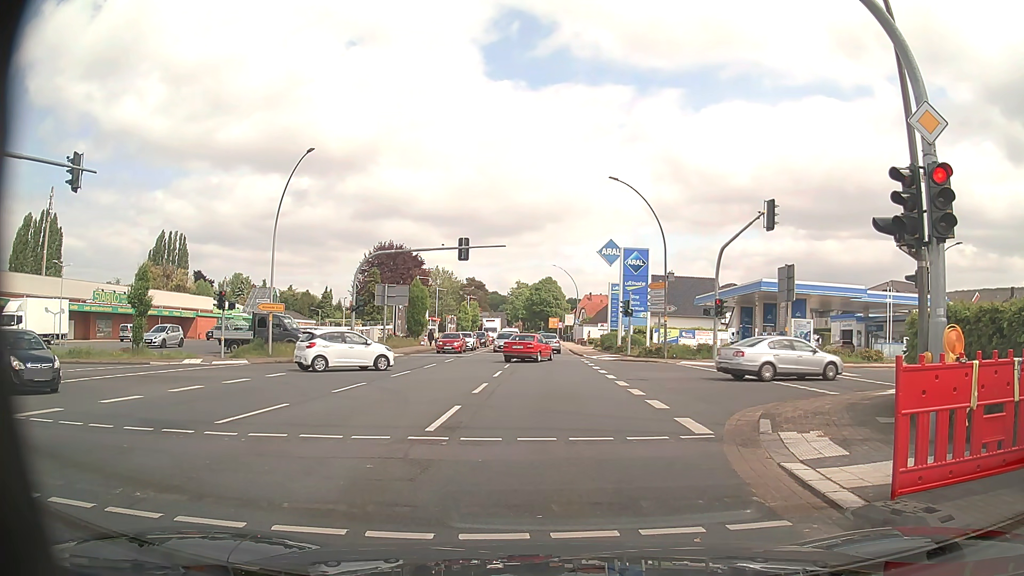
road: primary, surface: asphalt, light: Day
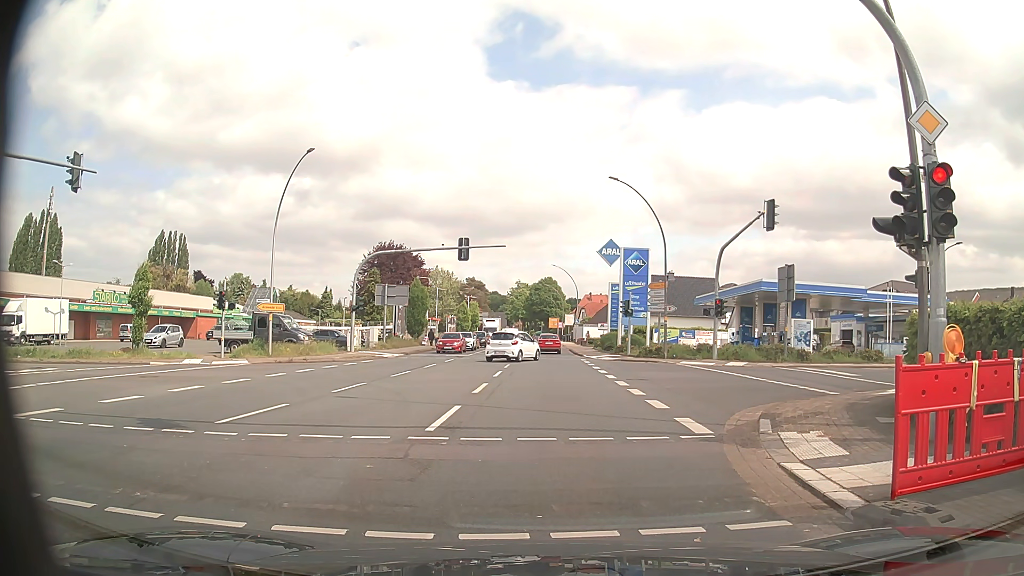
(0.0, 0.0) m; 0°
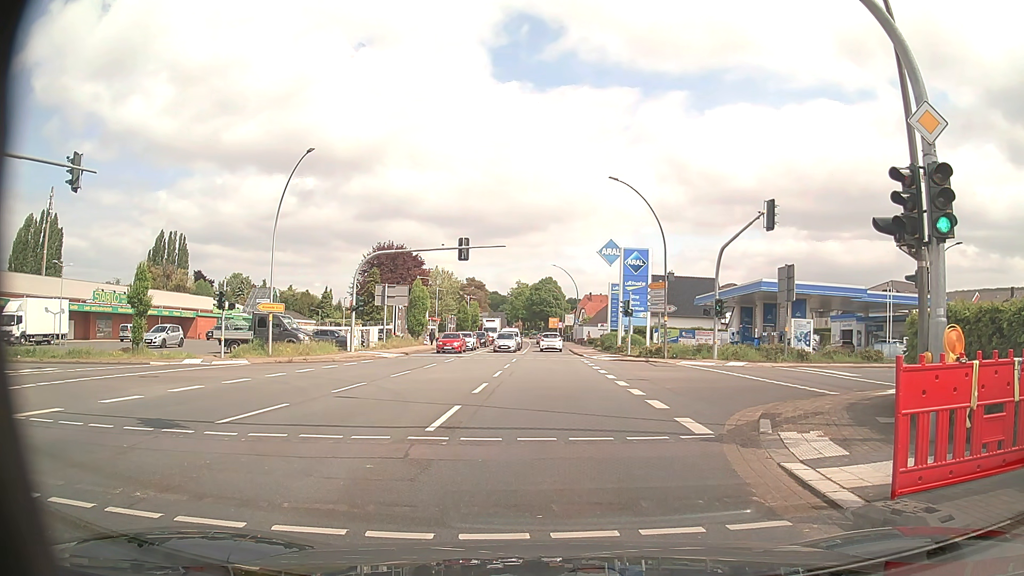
(0.0, 0.0) m; 0°
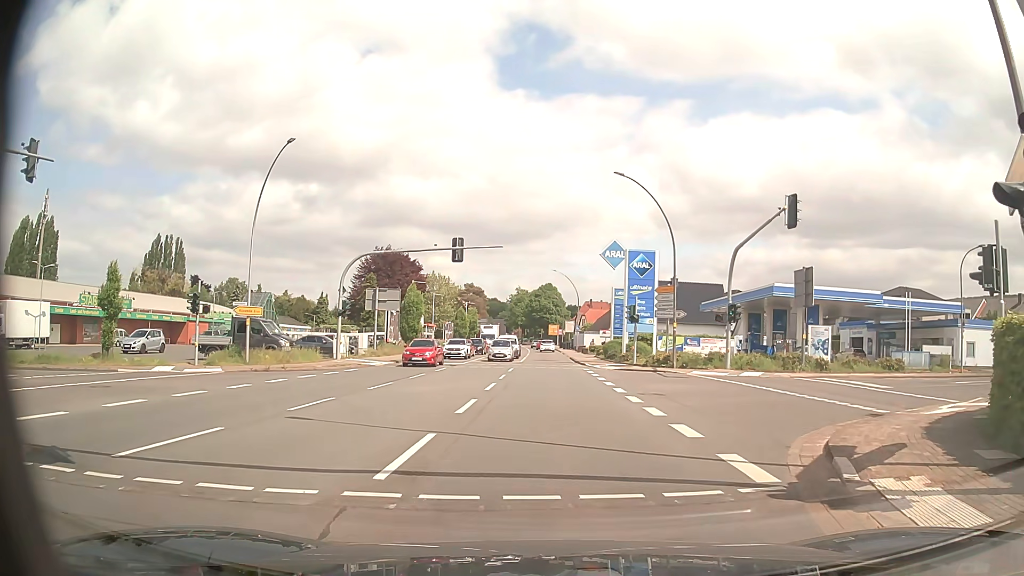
(0.0, +3.1) m; -1°
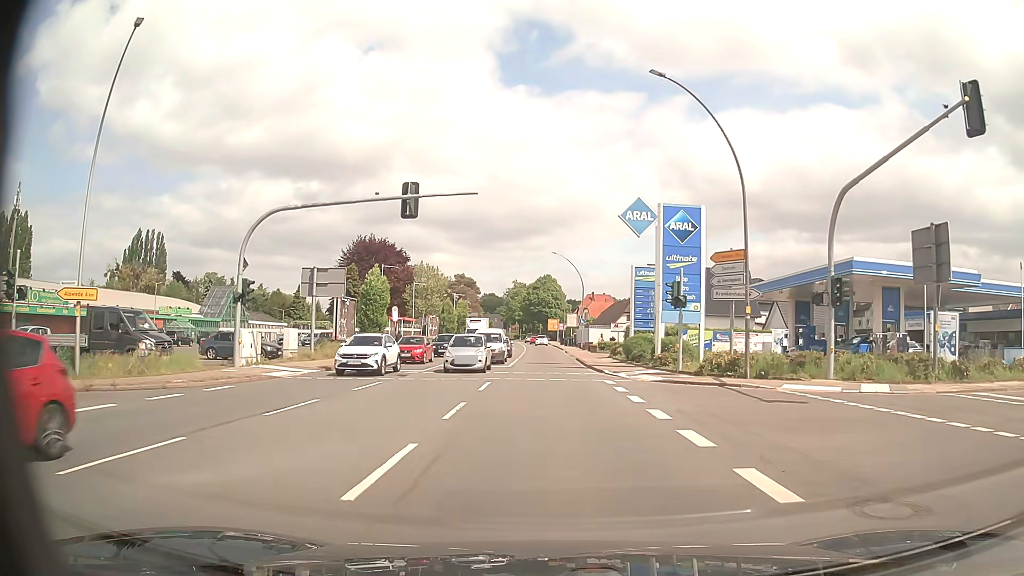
(0.0, +13.6) m; 0°
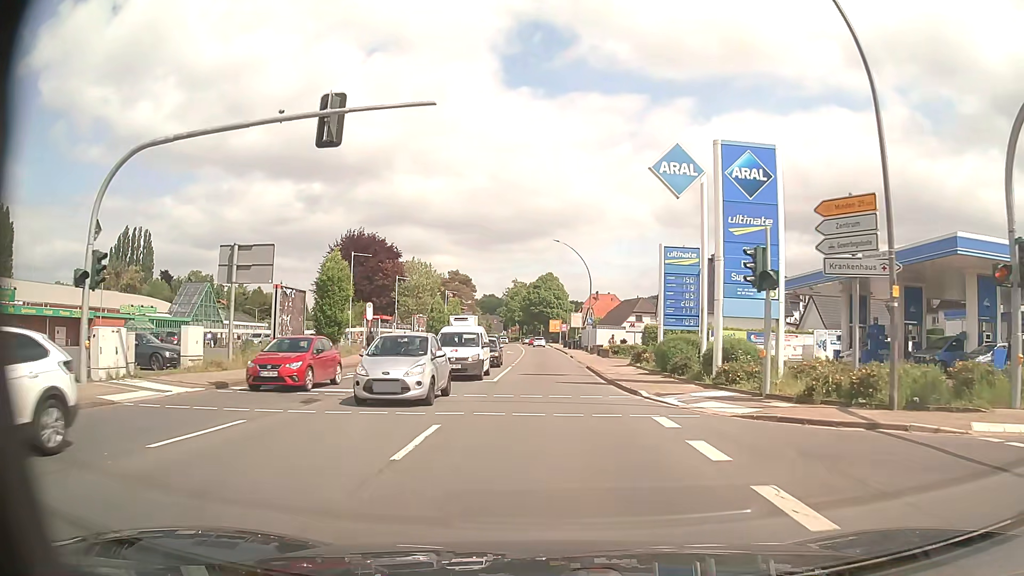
(0.0, +10.1) m; 0°
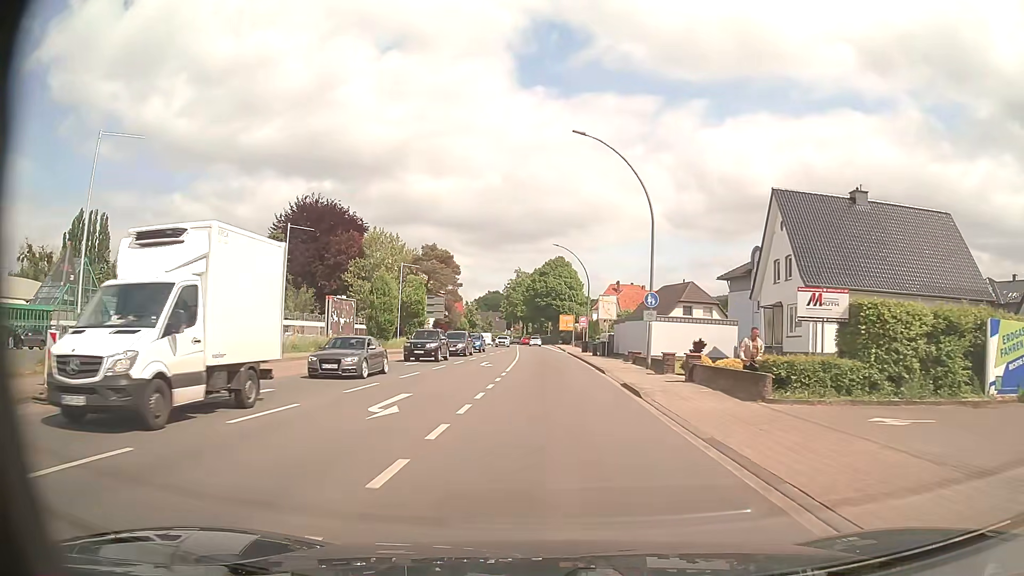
(-0.2, +32.2) m; -1°
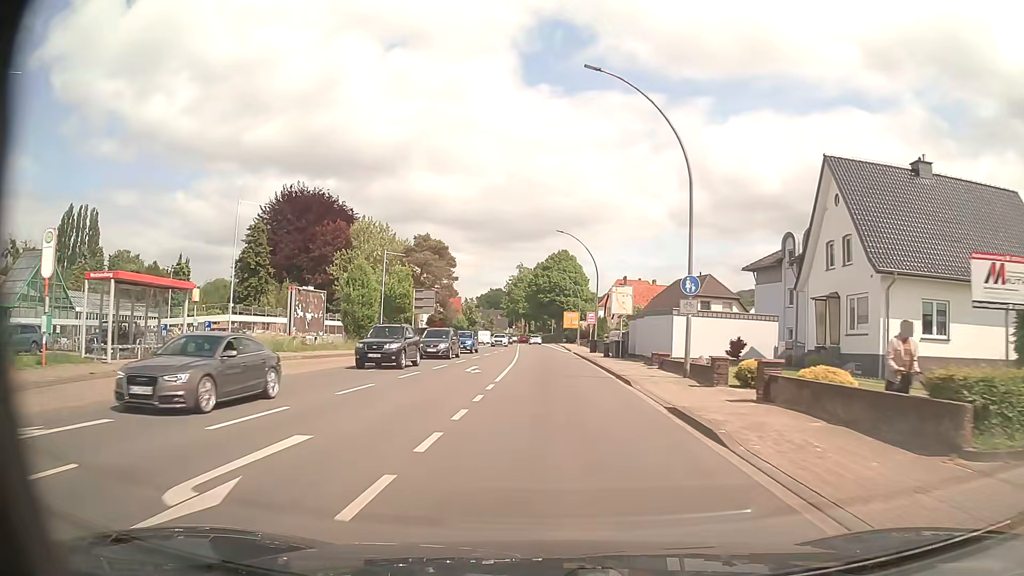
(0.0, +7.1) m; 0°
(0, +10) (0, +20) (0, +30) (0, +40) (0, +50) (-1, +60) (-1, +70) (-1, +80) (-2, +90) (-2, +100) m
